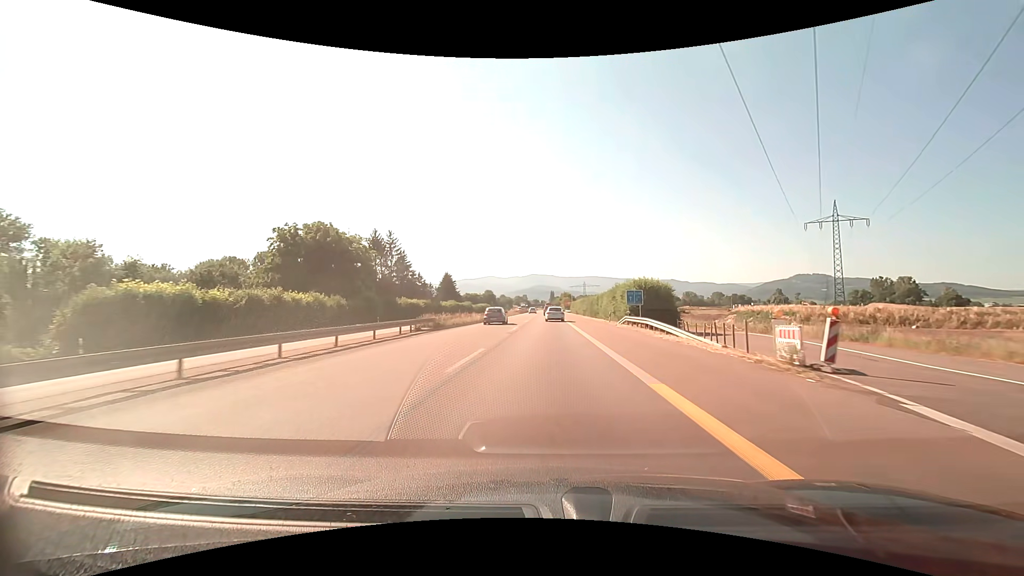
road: trunk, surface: asphalt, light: Day
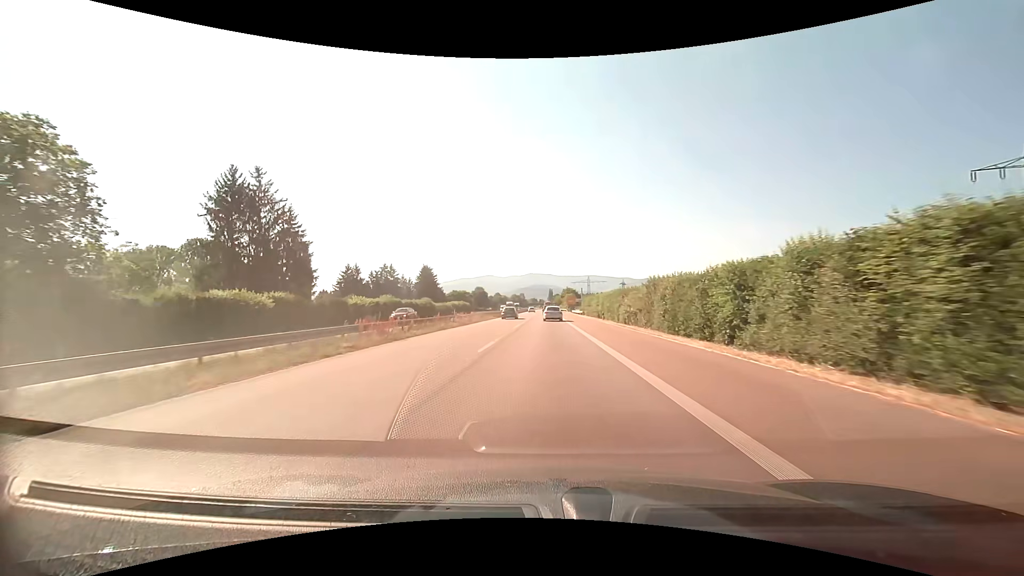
(+0.1, +49.7) m; 0°
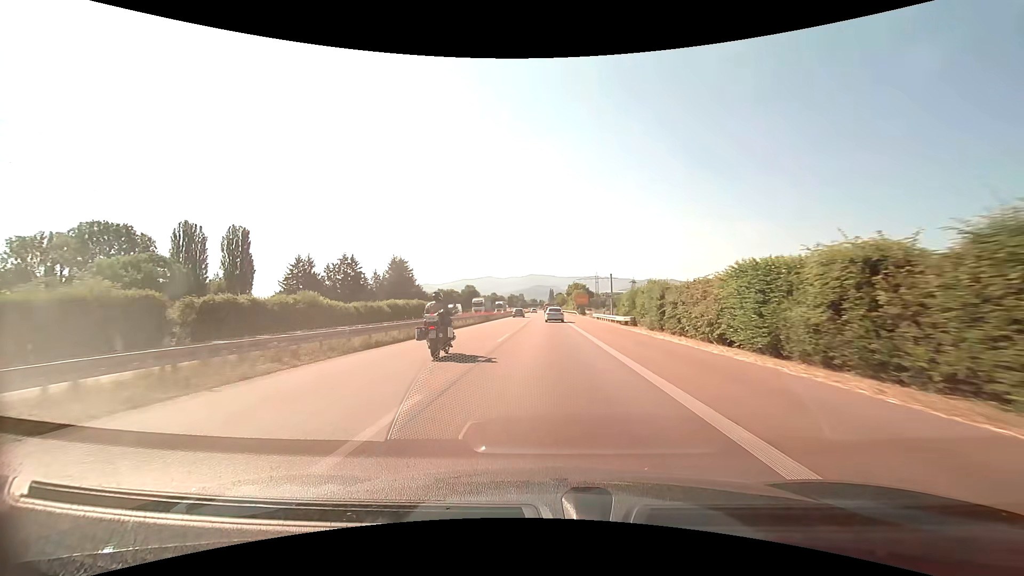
(-0.1, +49.2) m; 0°
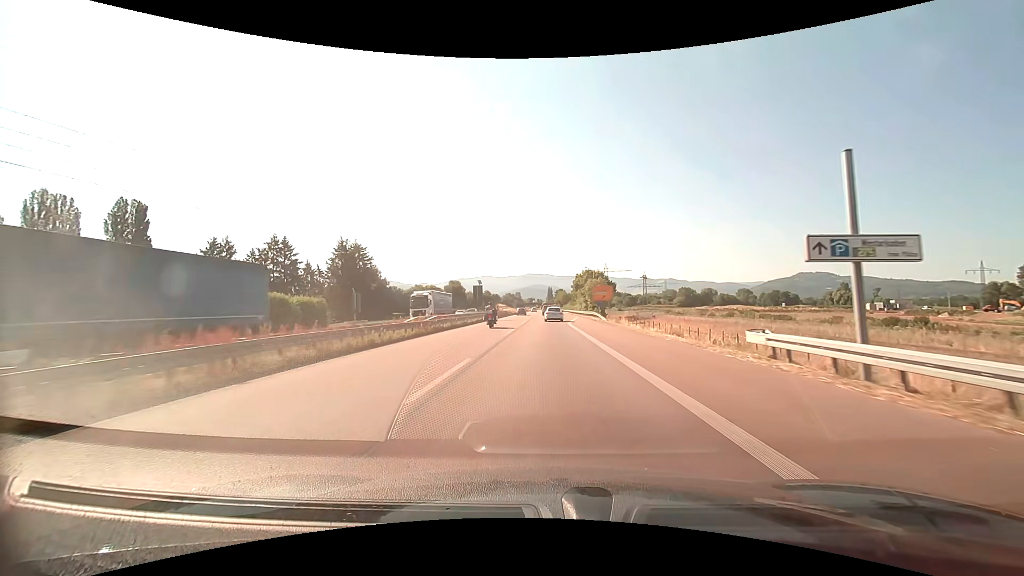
(0.0, +48.9) m; 0°
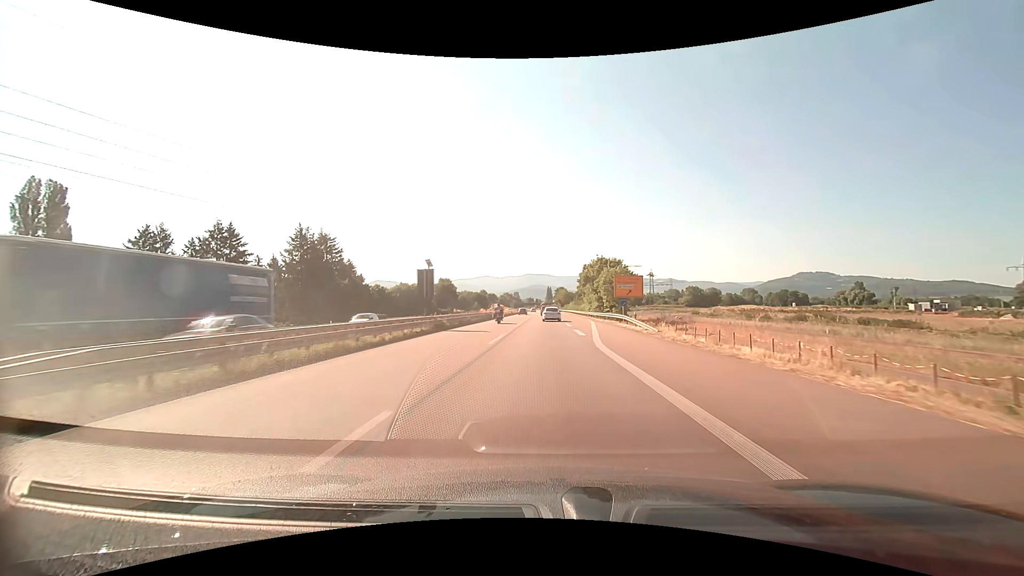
(0.0, +24.6) m; 0°
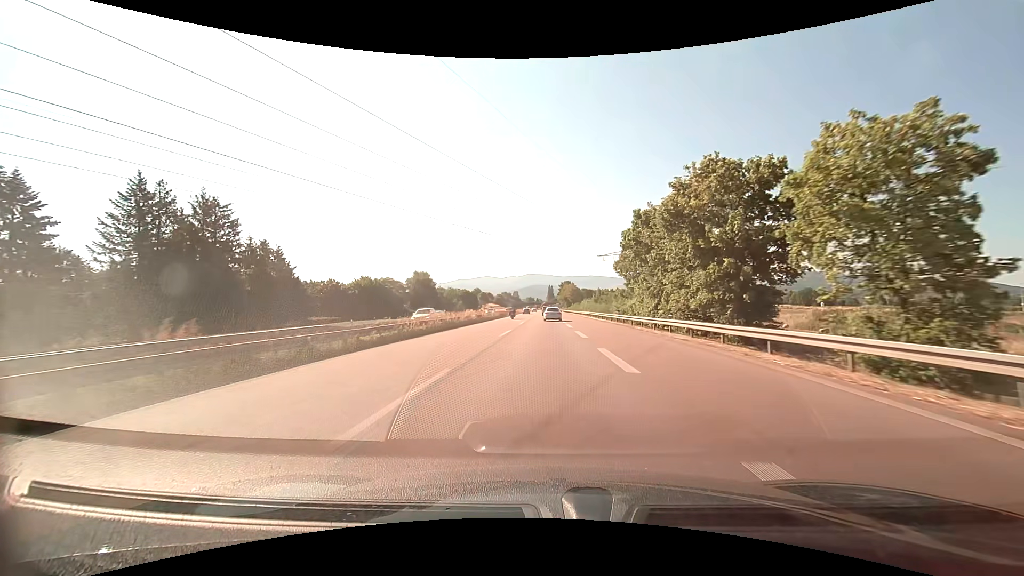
(0.0, +50.0) m; 0°
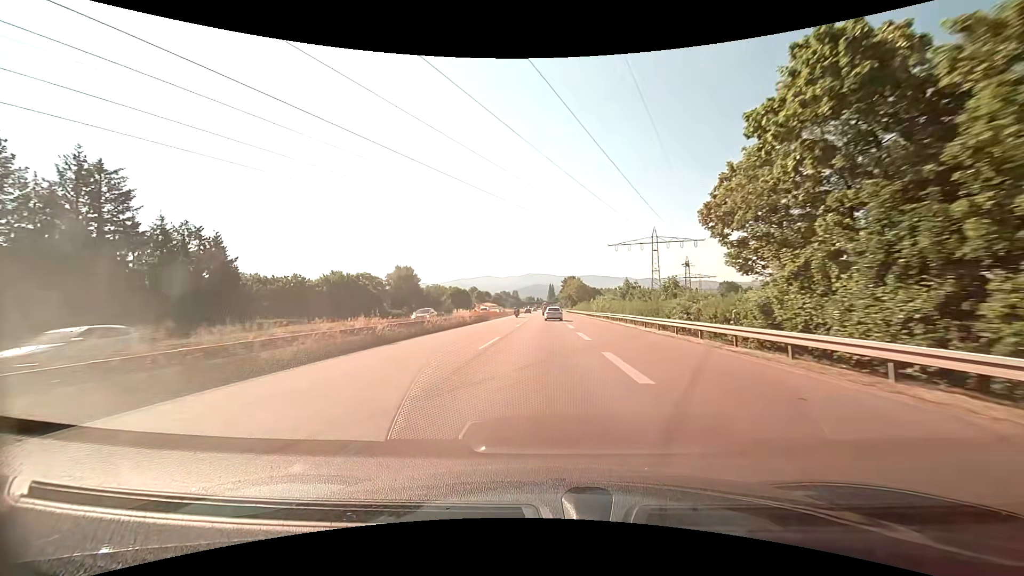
(0.0, +25.5) m; 0°
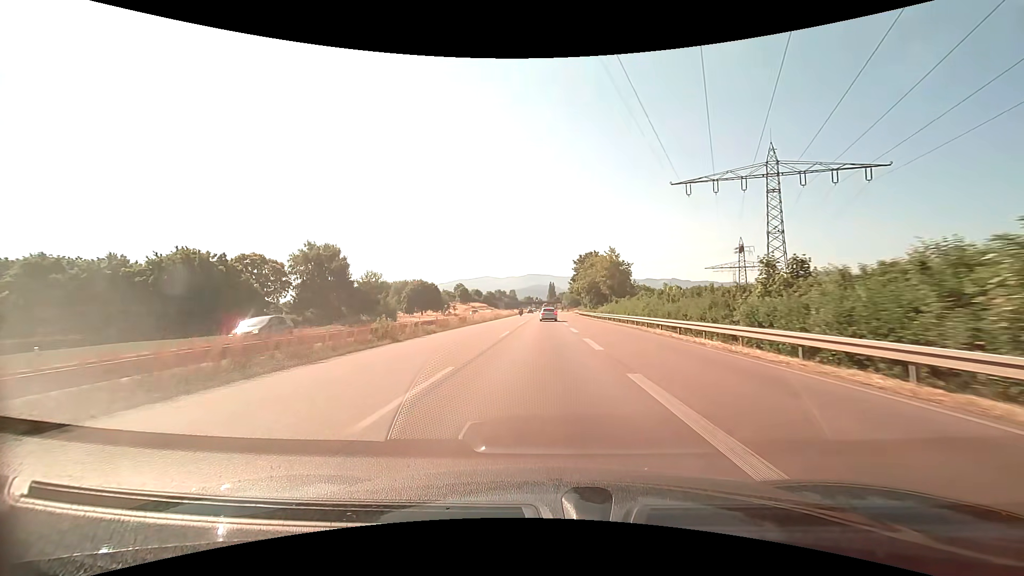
(-0.2, +65.0) m; 0°
